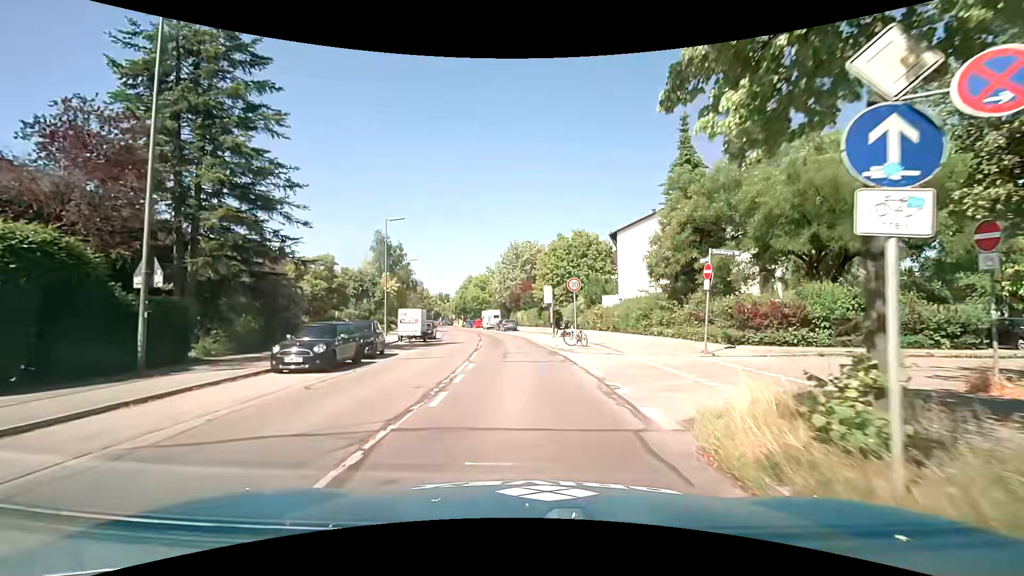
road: tertiary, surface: asphalt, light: Day
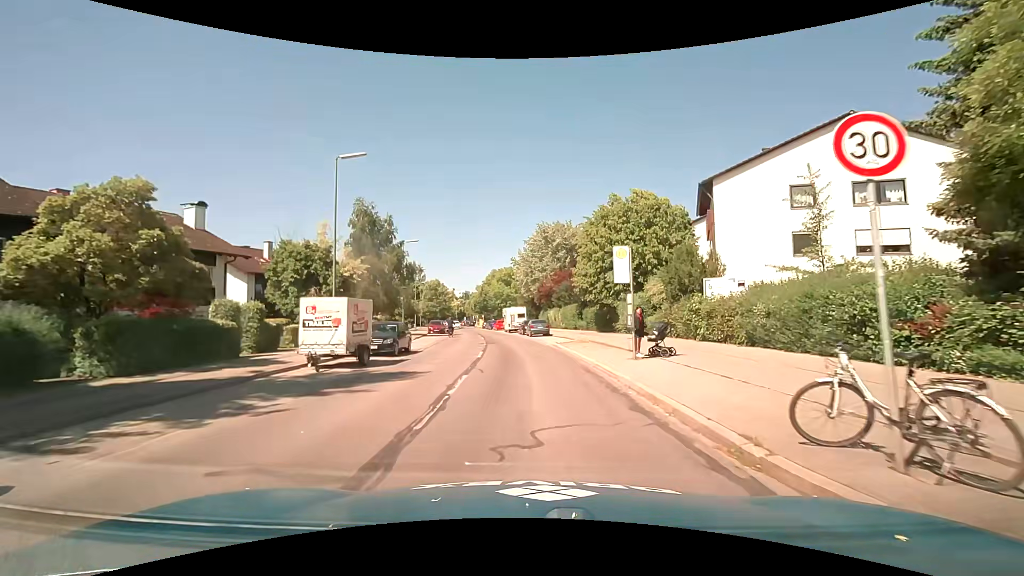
(-0.9, +17.8) m; -5°
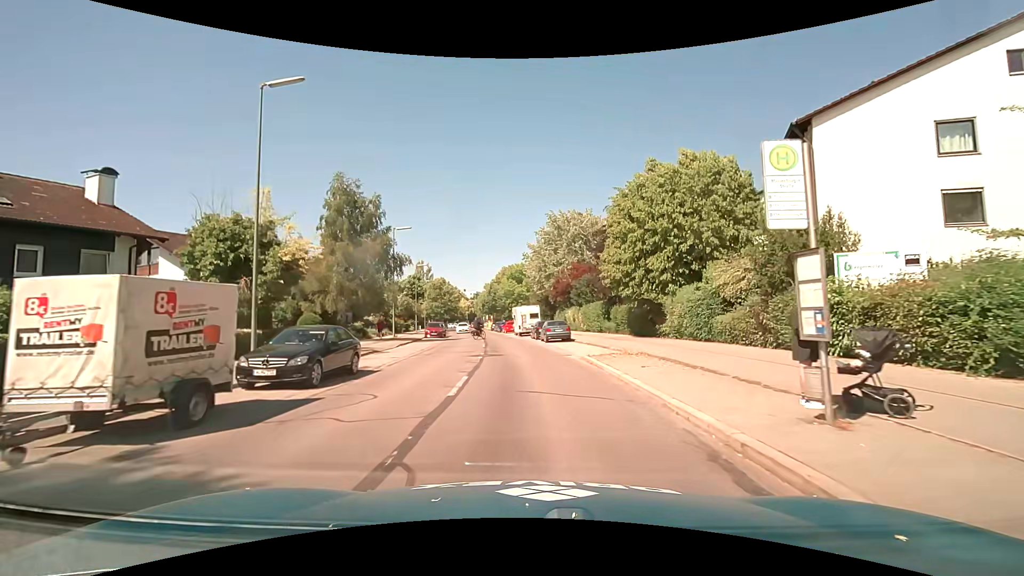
(-0.1, +9.0) m; -2°
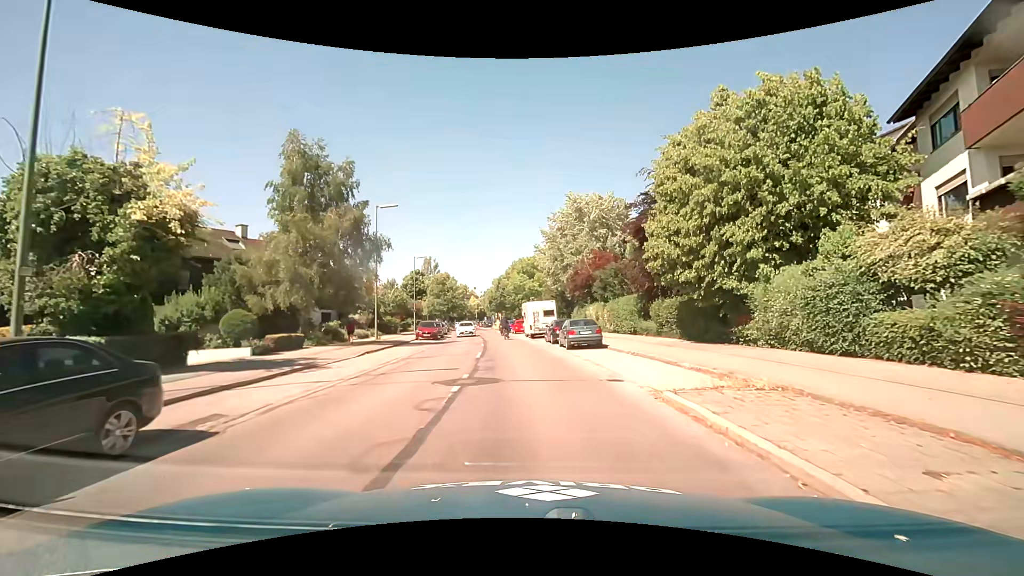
(0.0, +8.9) m; -1°
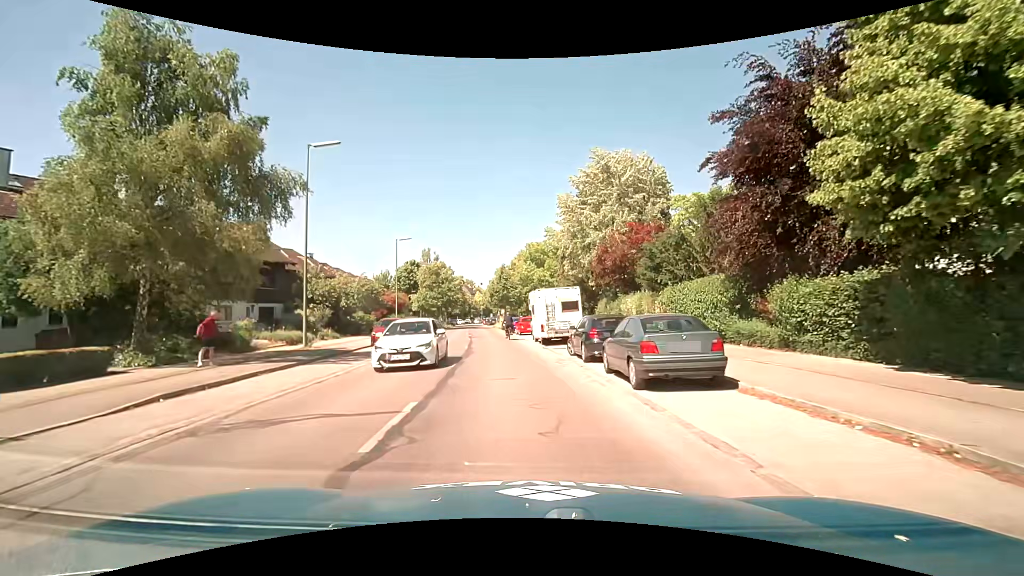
(0.0, +13.3) m; -1°
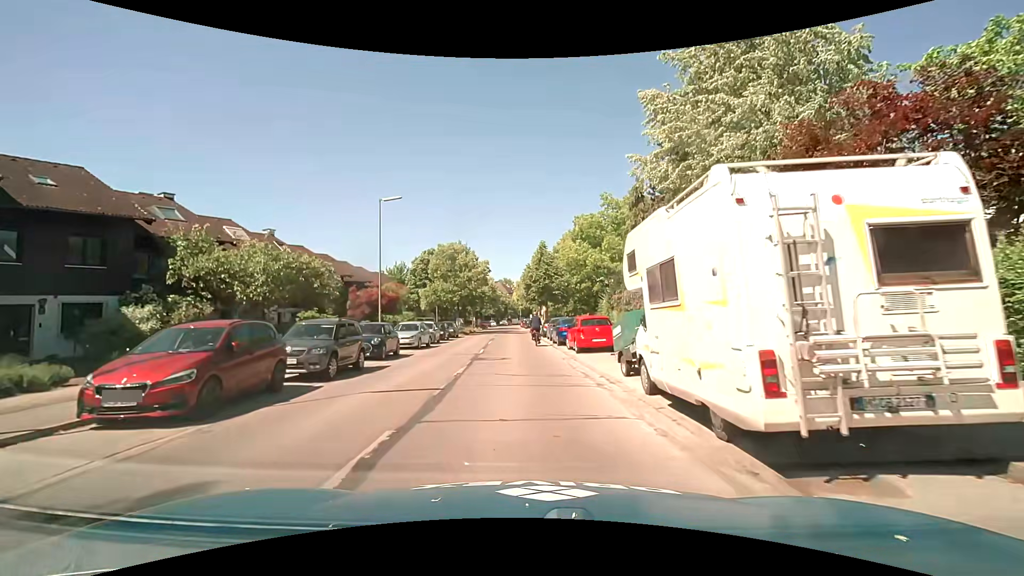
(-0.8, +19.8) m; -5°
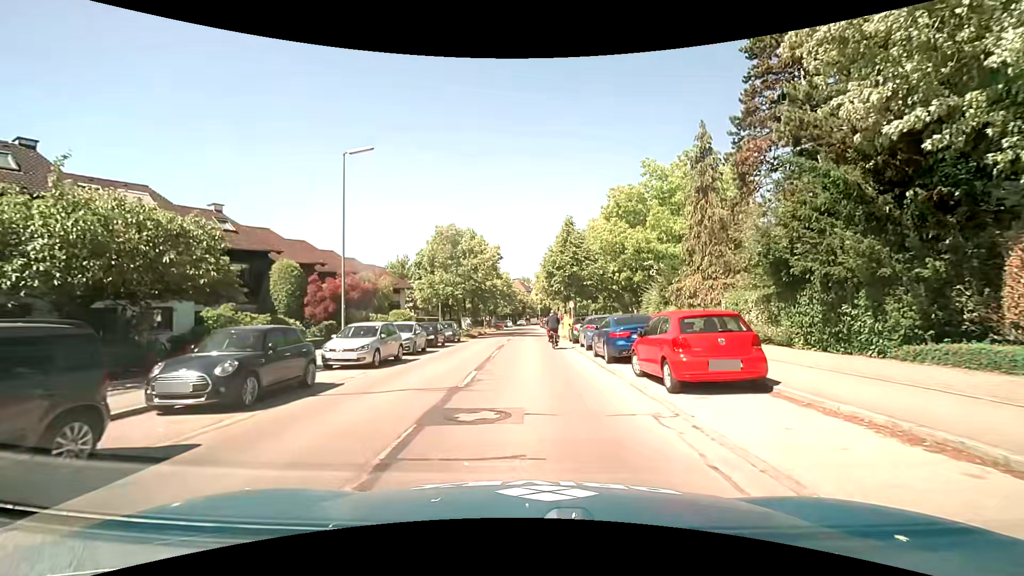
(-0.2, +10.7) m; -2°
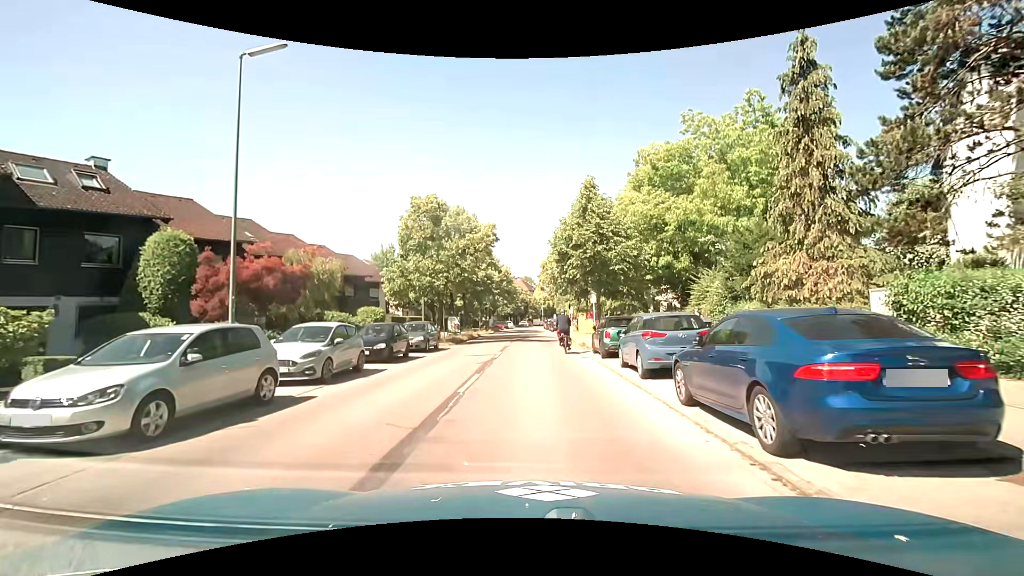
(0.0, +9.9) m; -1°
(0, +10) (0, +20) (0, +30) (0, +40) (0, +50) (+1, +60) (+1, +70) (+1, +80) (+1, +90) (+1, +100) m
